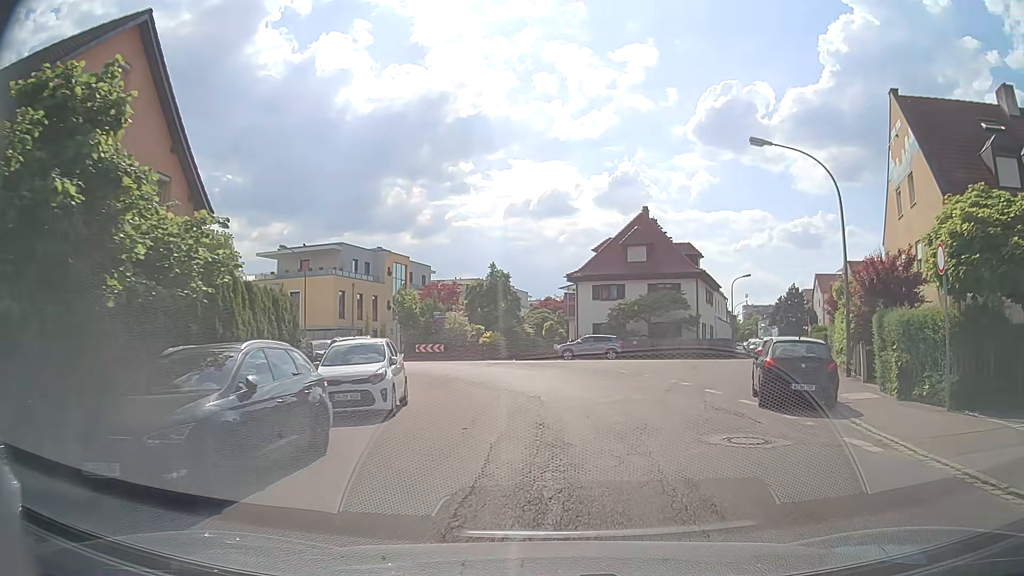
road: tertiary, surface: asphalt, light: Day
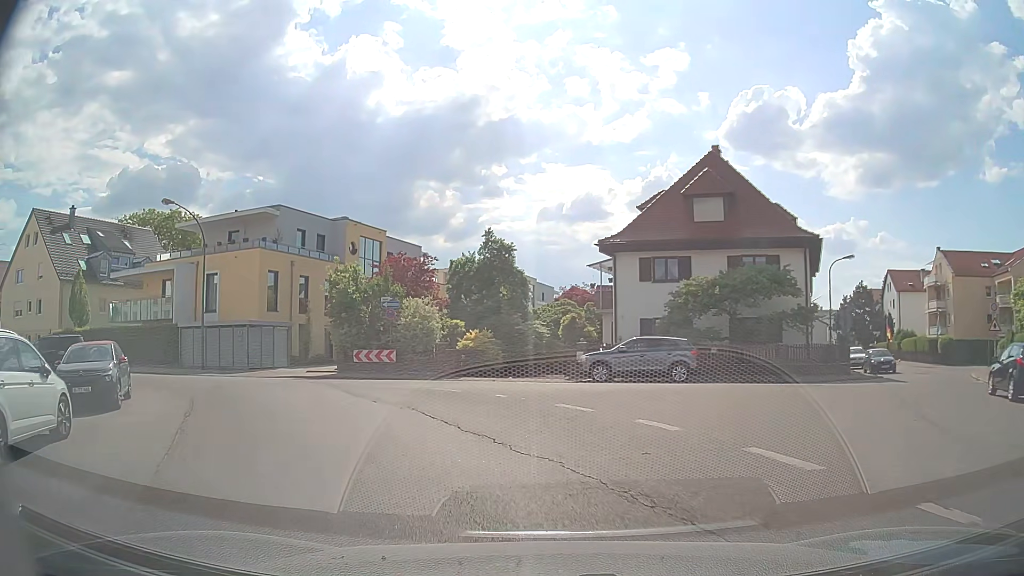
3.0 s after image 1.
(+0.7, +18.9) m; -2°
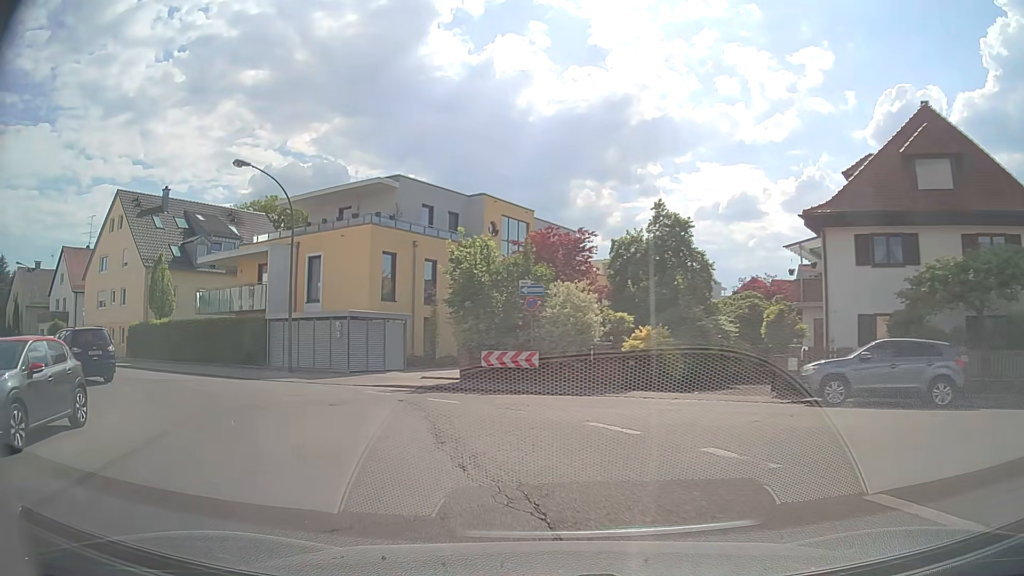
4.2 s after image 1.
(-0.8, +7.8) m; -14°
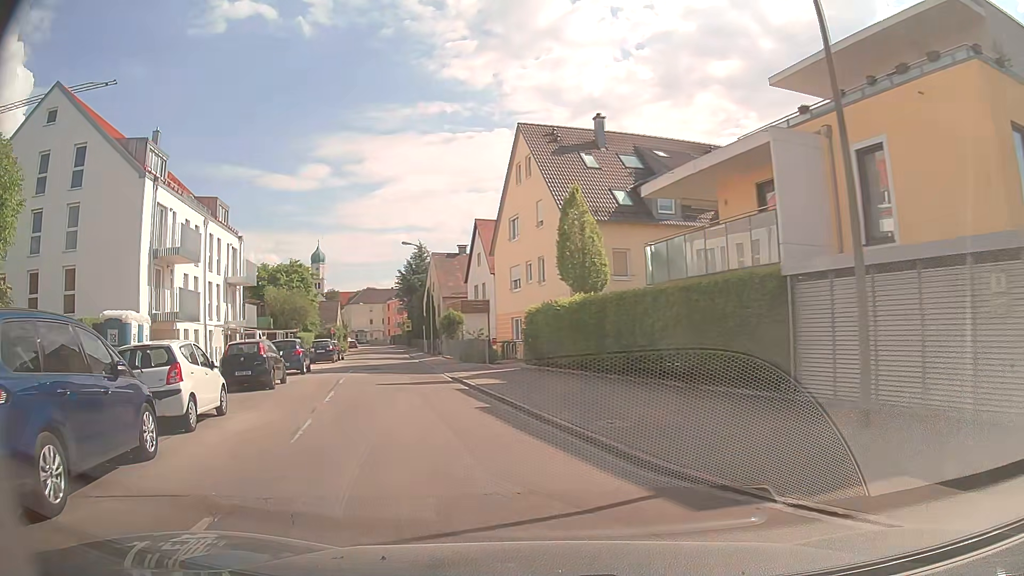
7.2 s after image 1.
(-6.3, +17.7) m; -43°
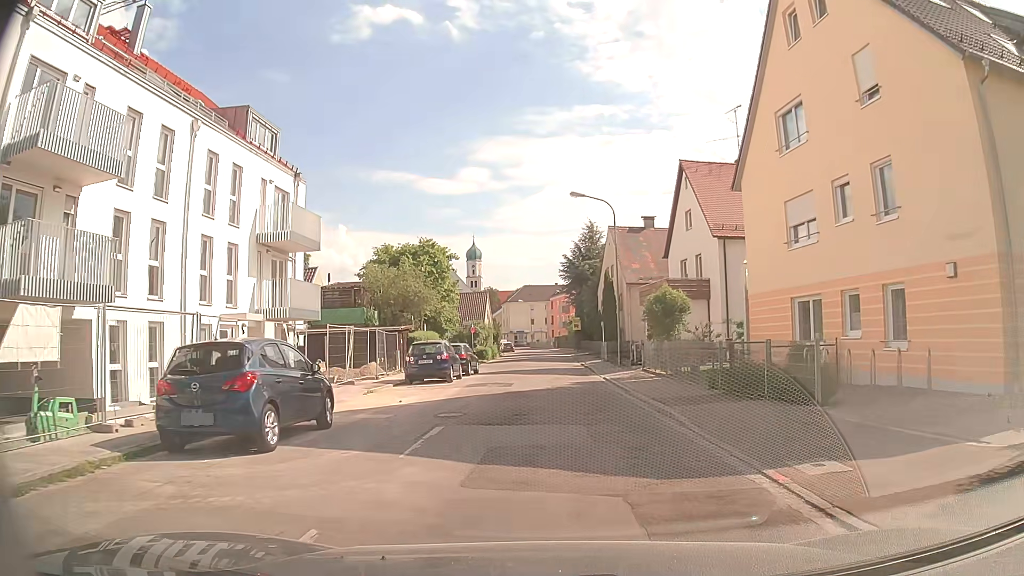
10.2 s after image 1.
(-4.2, +19.3) m; -14°
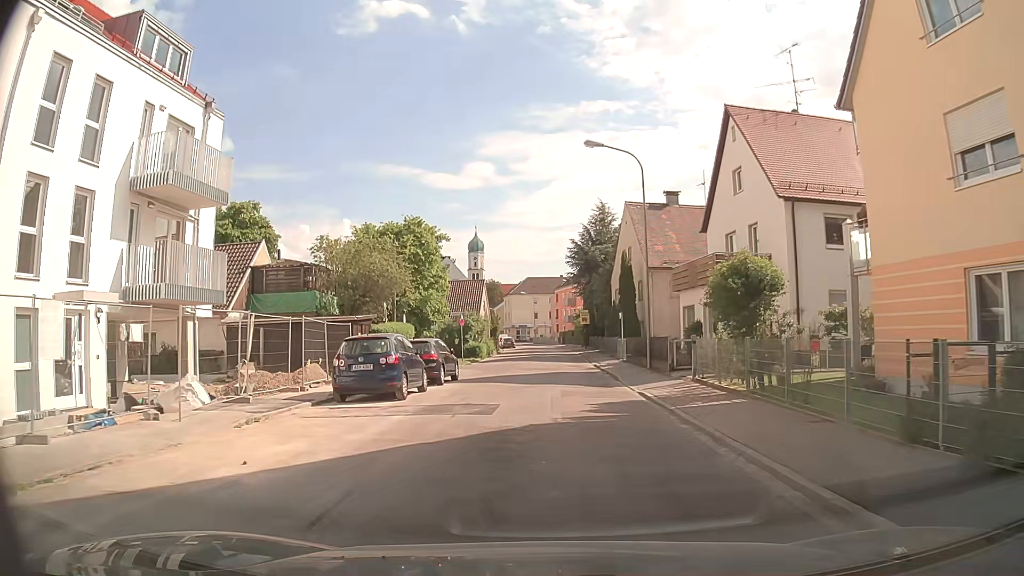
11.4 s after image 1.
(-0.1, +9.1) m; 0°
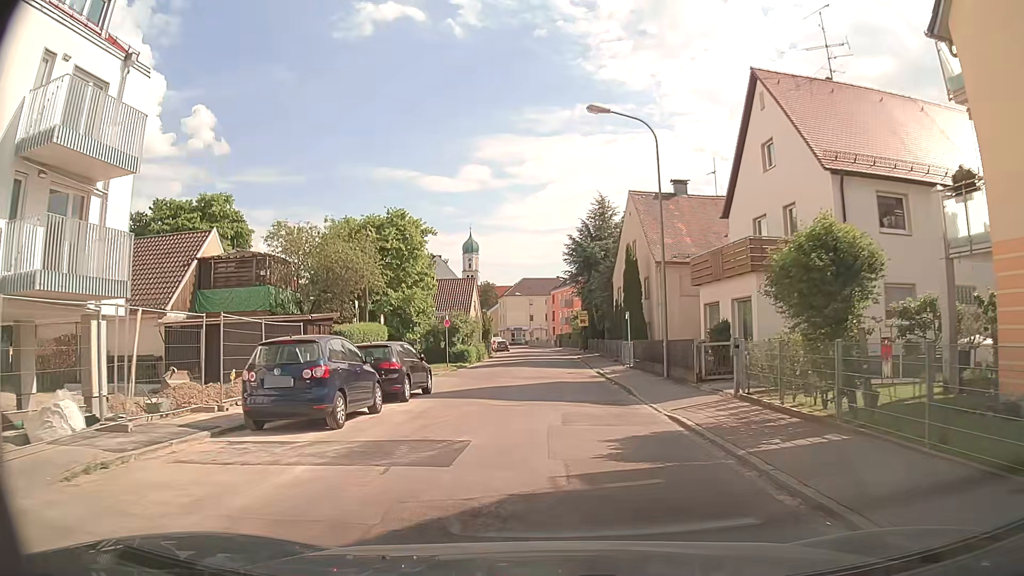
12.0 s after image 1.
(0.0, +4.8) m; 0°
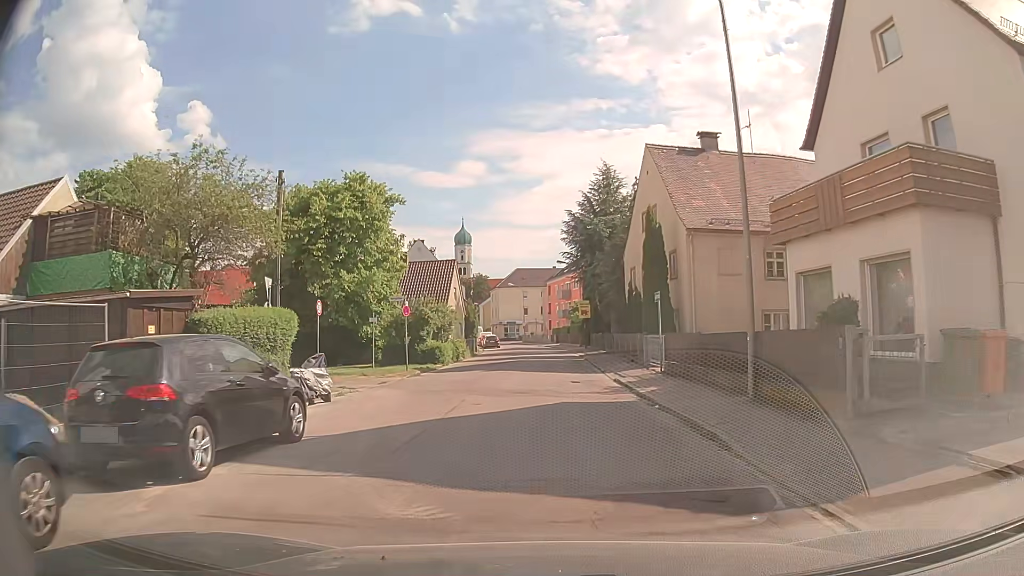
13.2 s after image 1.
(0.0, +10.0) m; 0°
(0, +10) (0, +20) (0, +30) (0, +40) (0, +50) (0, +60) (-1, +70) (-2, +80) (-4, +90) (-5, +100) m
